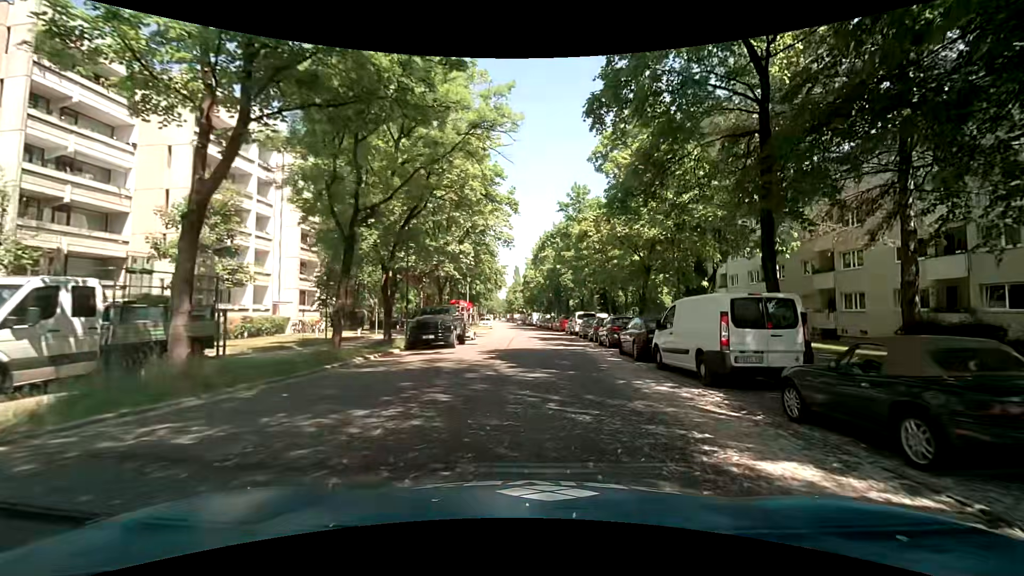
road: residential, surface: asphalt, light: Day
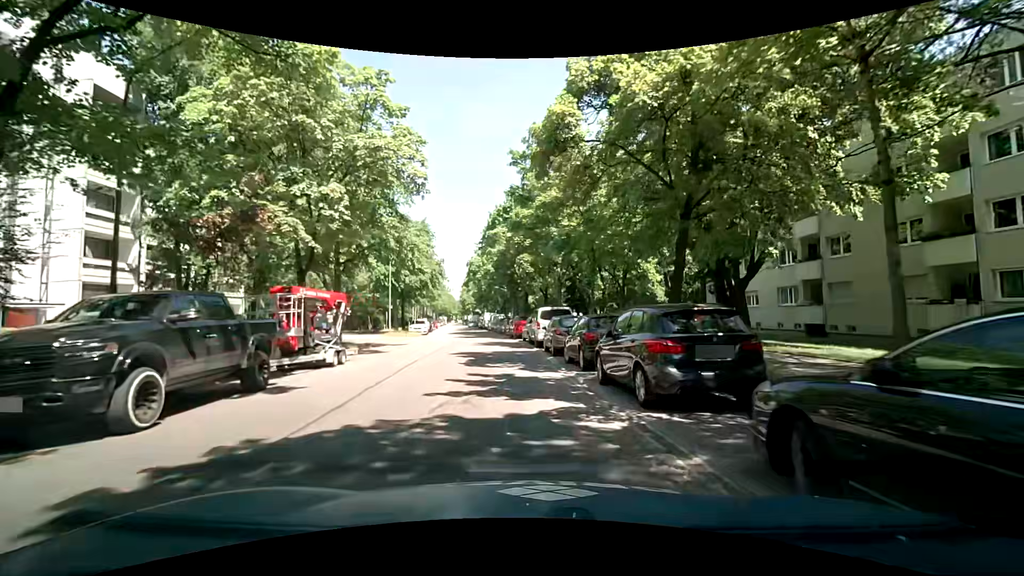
(+1.5, +16.0) m; +5°
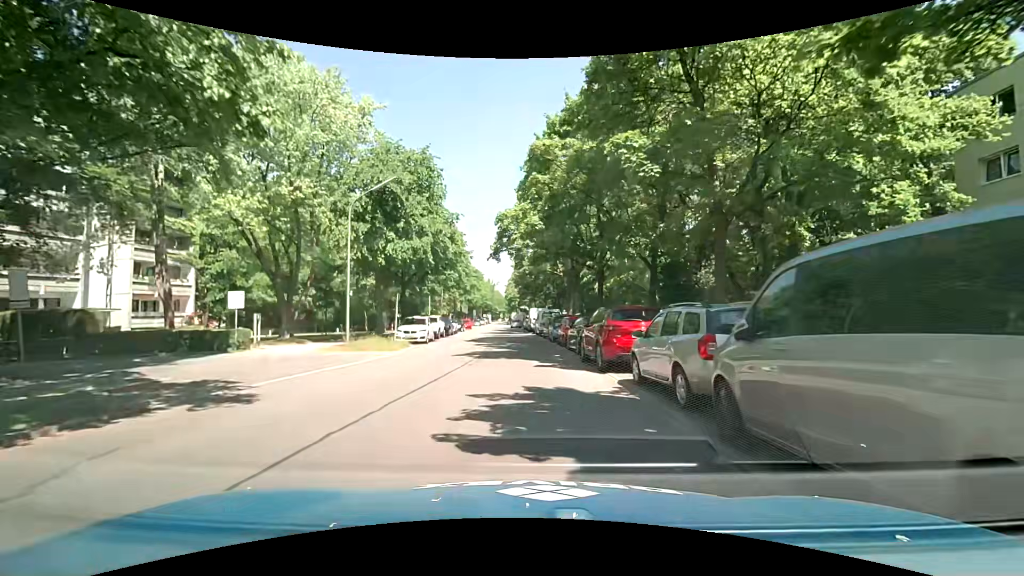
(-1.1, +21.9) m; -3°
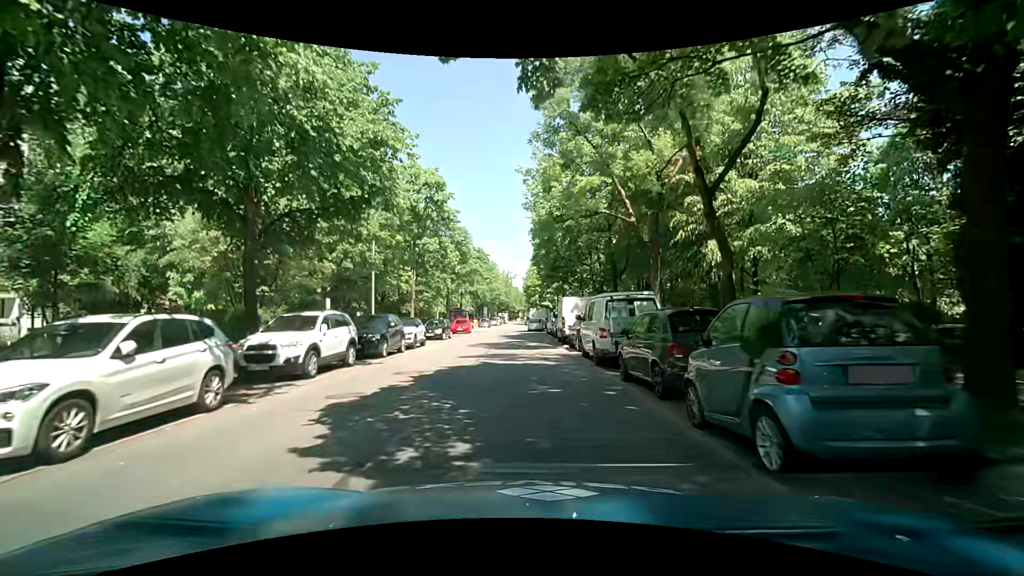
(-1.3, +23.9) m; -5°
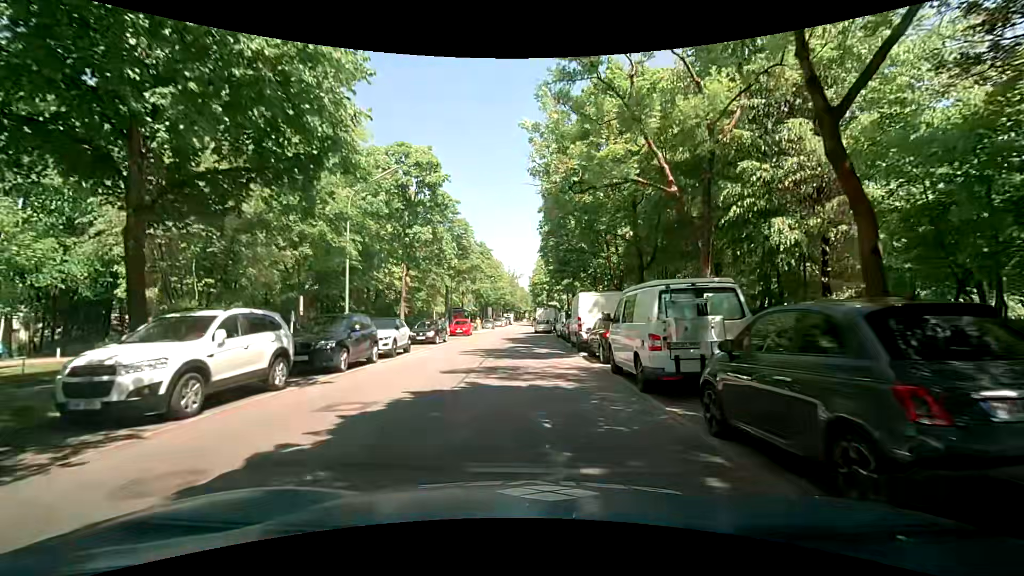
(0.0, +4.8) m; 0°
(0, +10) (0, +20) (-1, +30) (-2, +40) (-2, +50) (-2, +60) (-1, +70) (-1, +80) (-2, +90) (-2, +100) m
